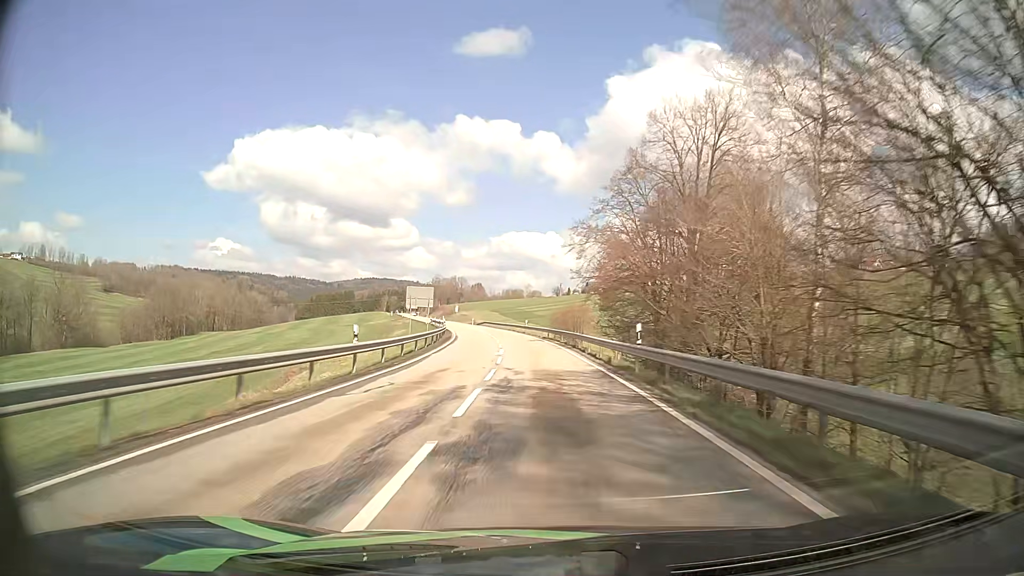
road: secondary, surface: asphalt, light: Day
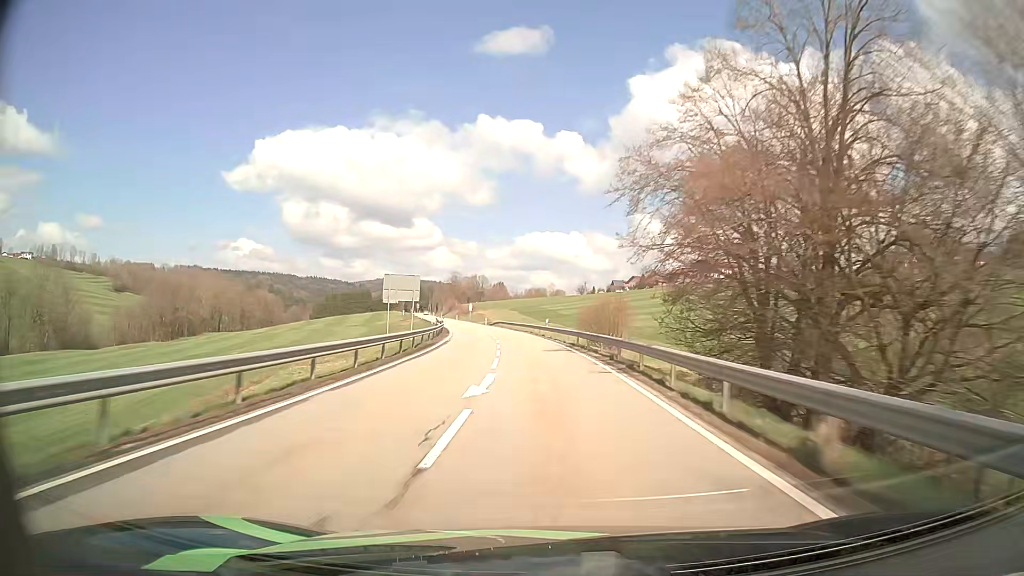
(-0.3, +16.4) m; -2°
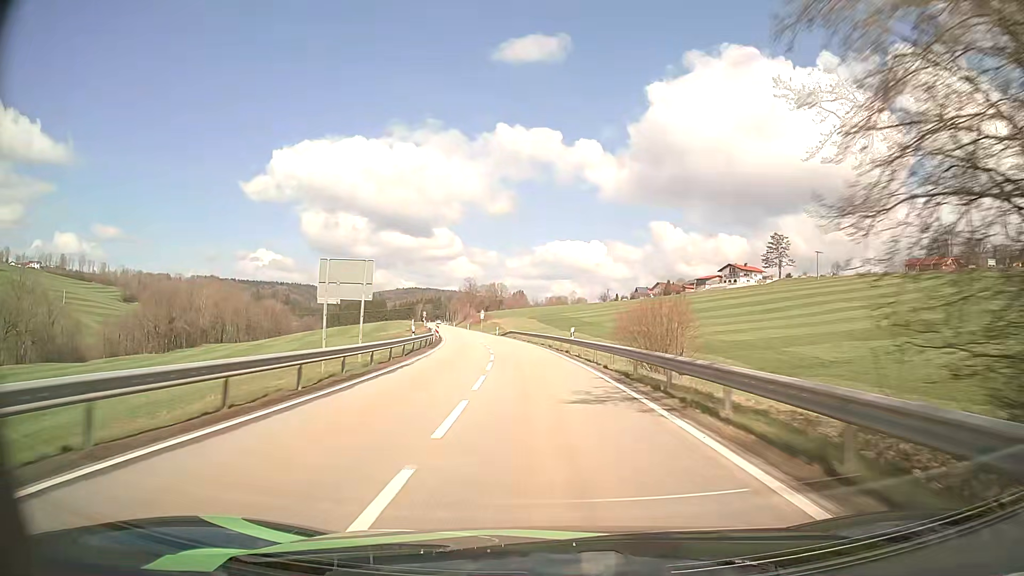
(-0.3, +16.6) m; -2°
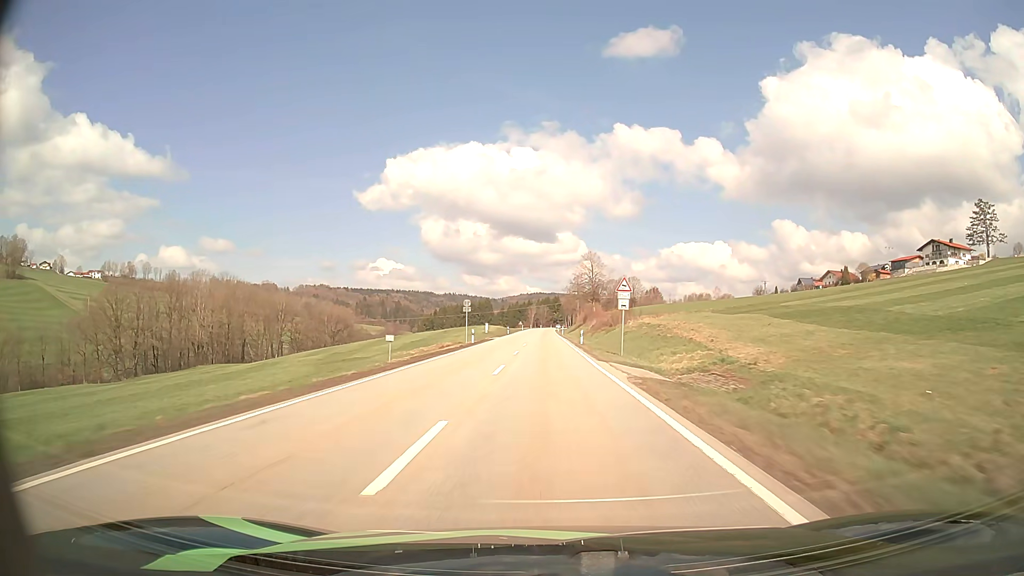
(-9.4, +84.4) m; -11°
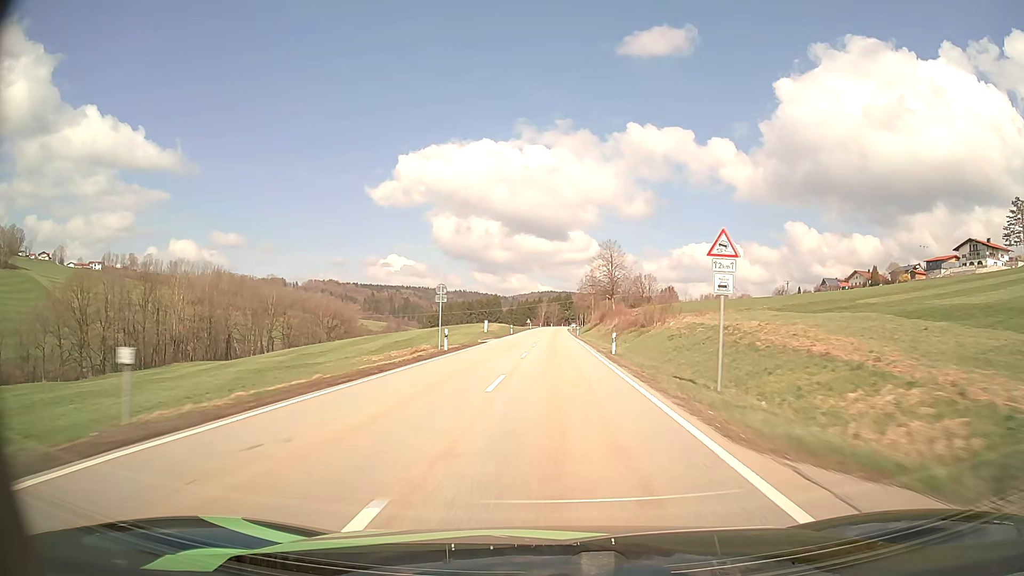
(-0.2, +17.5) m; -1°
